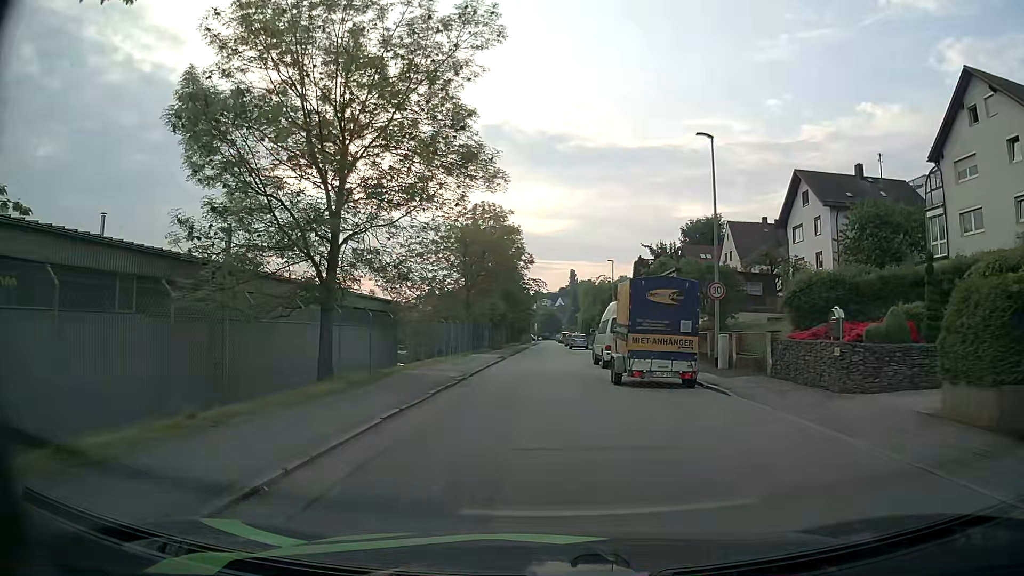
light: Day
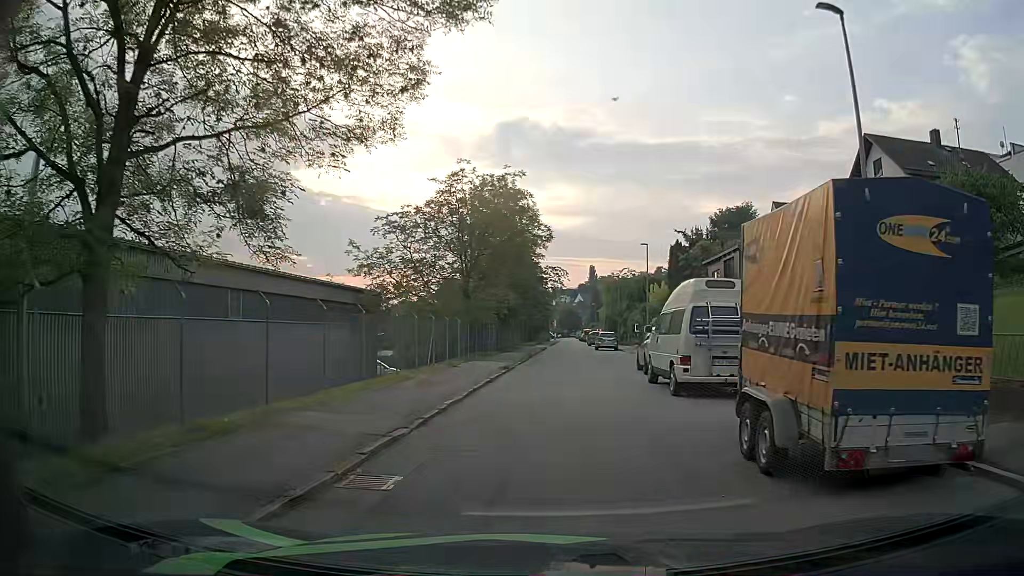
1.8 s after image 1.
(-0.2, +10.5) m; -1°
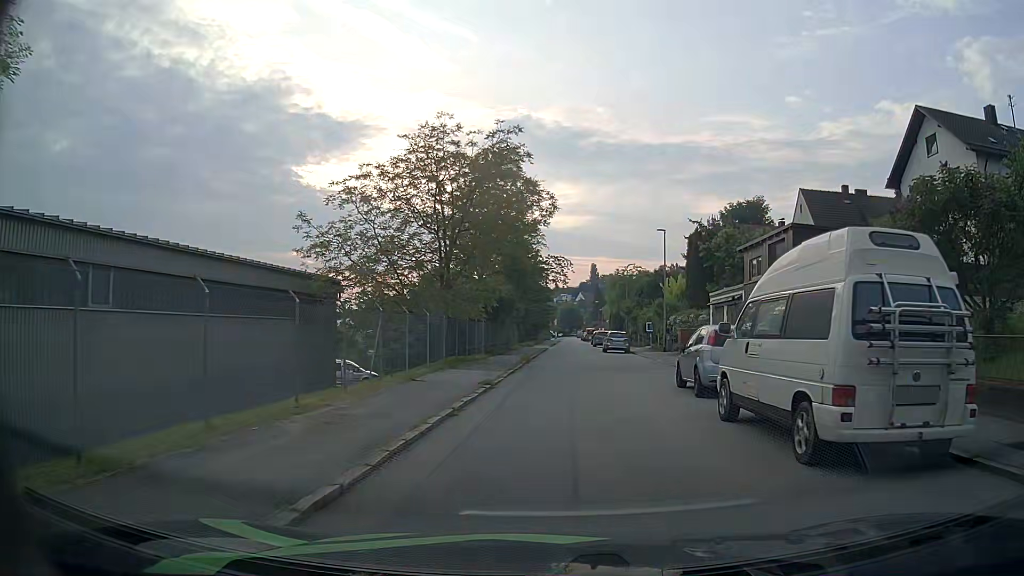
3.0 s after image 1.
(-0.1, +7.2) m; -1°
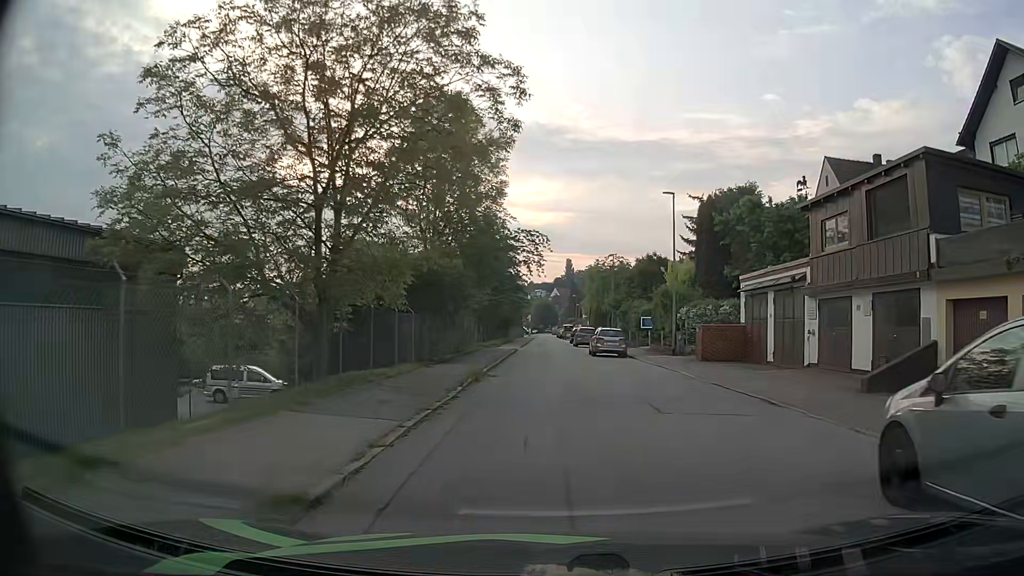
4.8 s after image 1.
(+0.2, +11.6) m; +2°
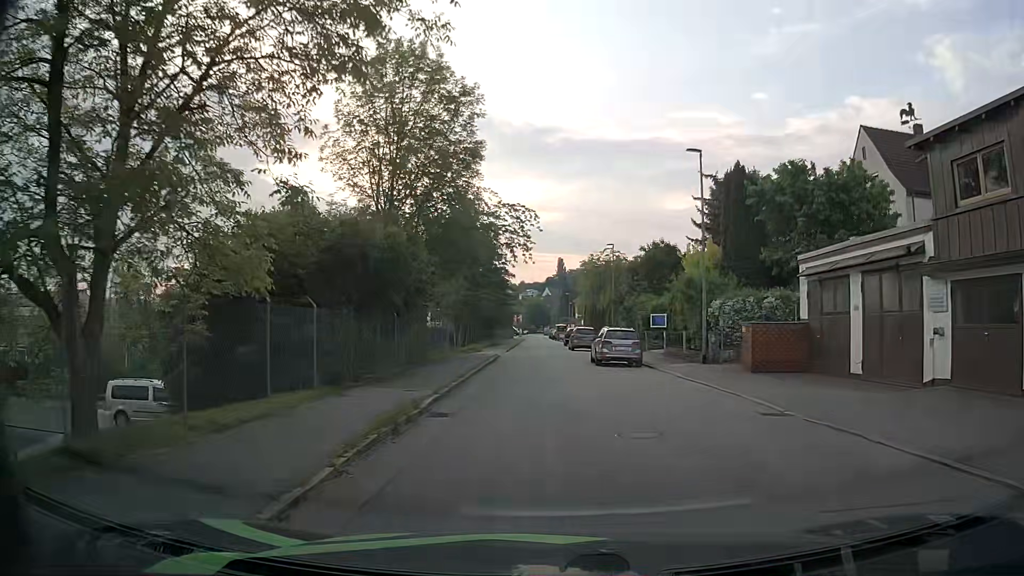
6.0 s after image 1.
(0.0, +8.3) m; 0°
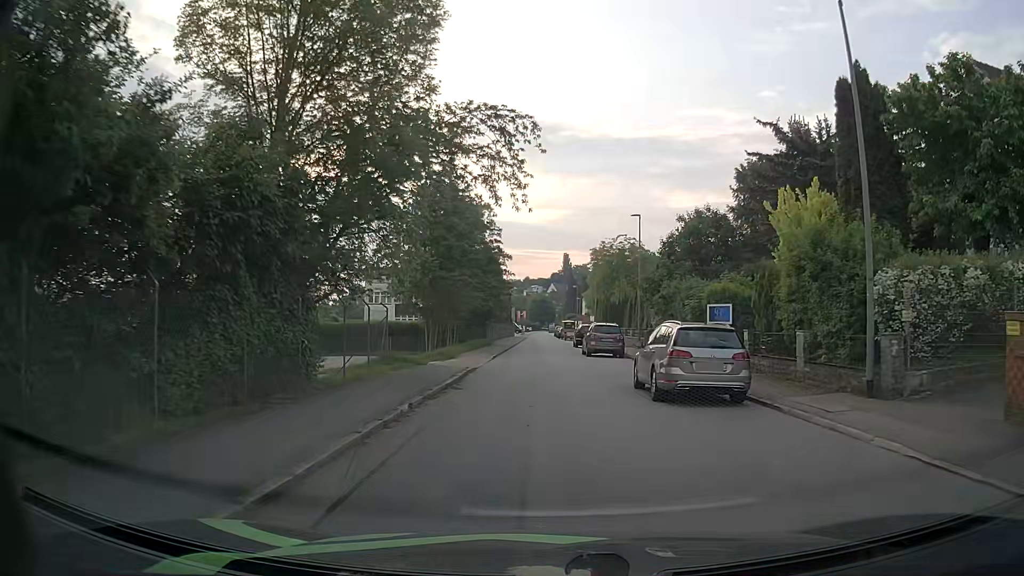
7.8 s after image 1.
(0.0, +13.2) m; 0°
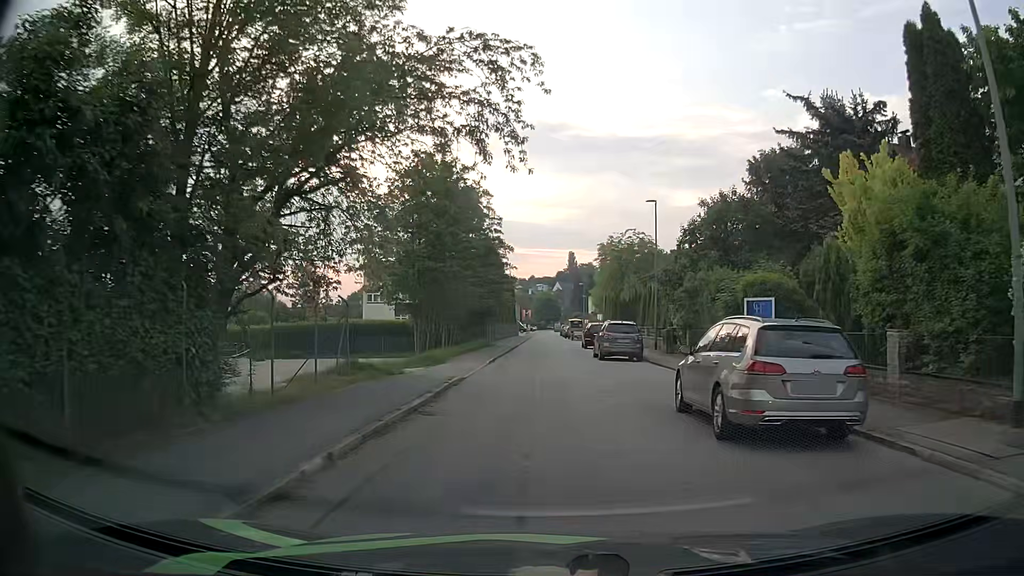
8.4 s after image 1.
(0.0, +4.4) m; 0°
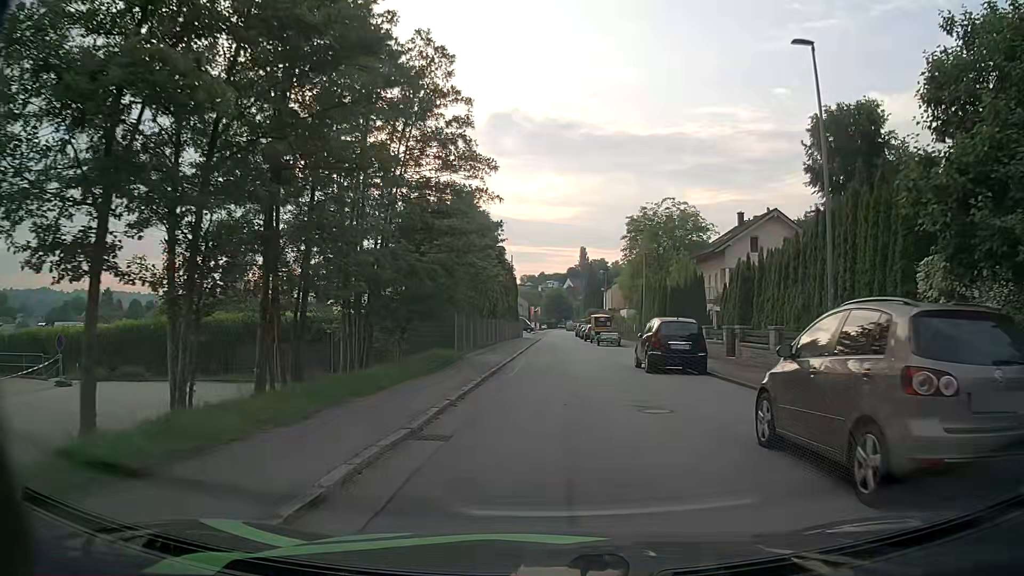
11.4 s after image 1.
(-0.4, +22.1) m; -1°
(0, +10) (0, +20) (0, +30) (0, +40) (0, +50) (0, +60) (+1, +70) (+1, +80) (+1, +90) (+1, +100) m
